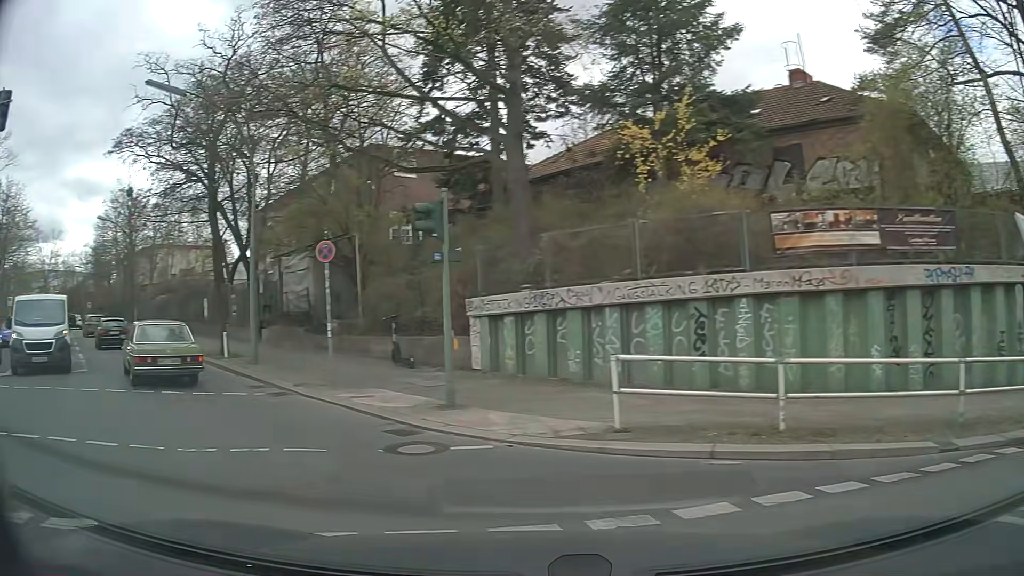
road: tertiary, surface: asphalt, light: Day
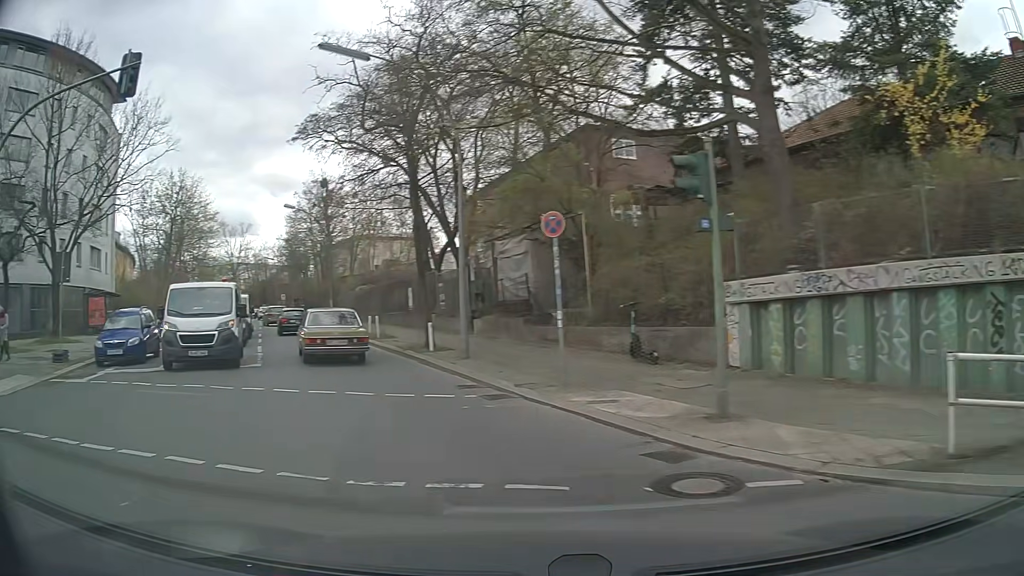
(-0.4, +2.6) m; -19°
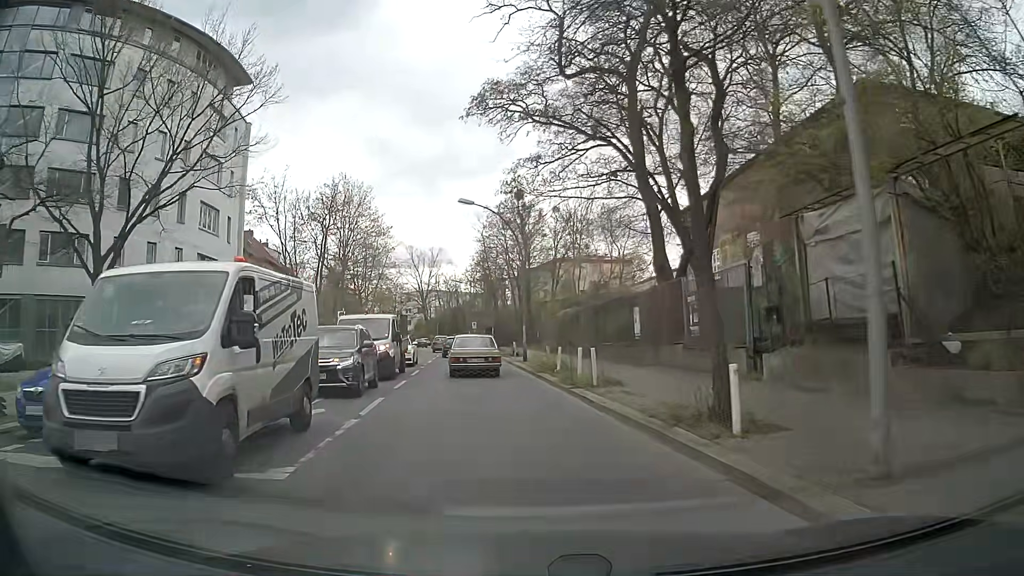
(-2.3, +11.2) m; -18°
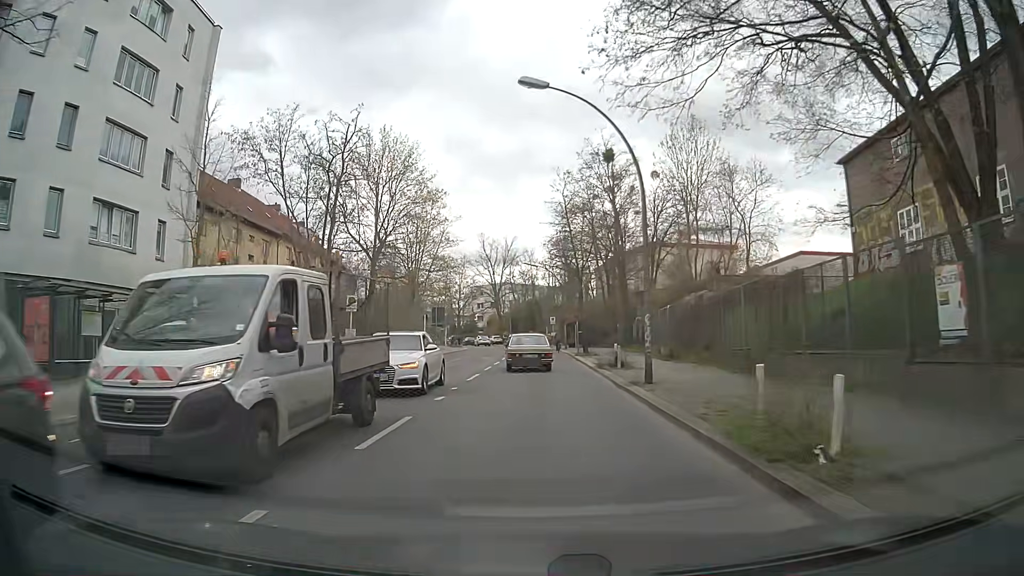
(-0.9, +16.3) m; -6°
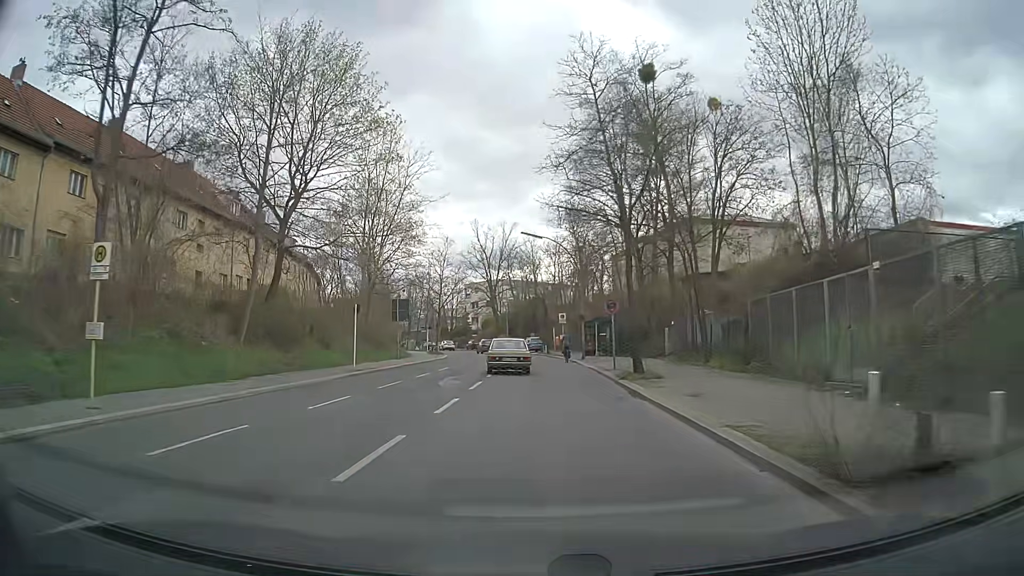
(0.0, +20.1) m; 0°
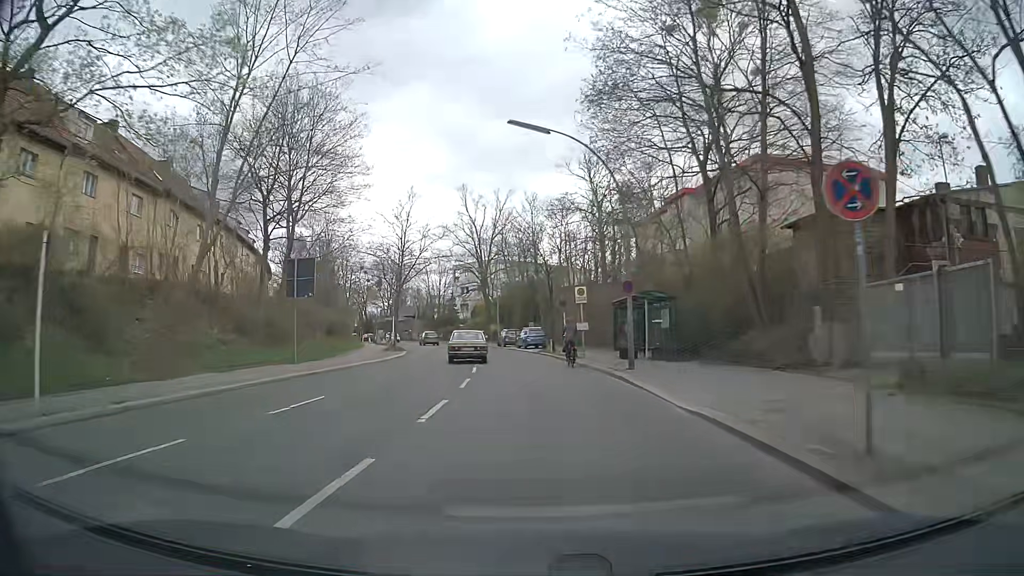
(-0.2, +20.7) m; -1°
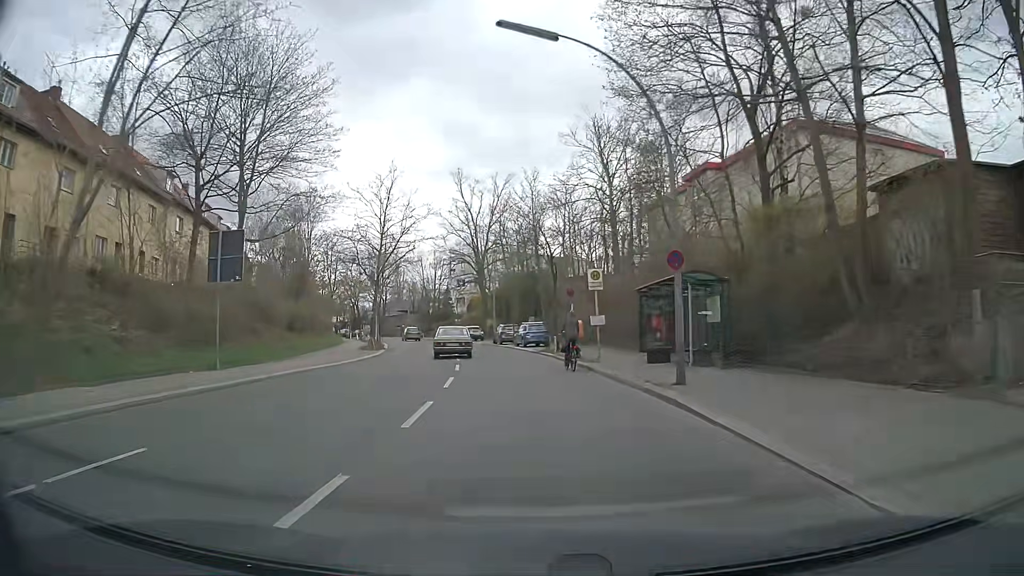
(0.0, +7.1) m; 0°
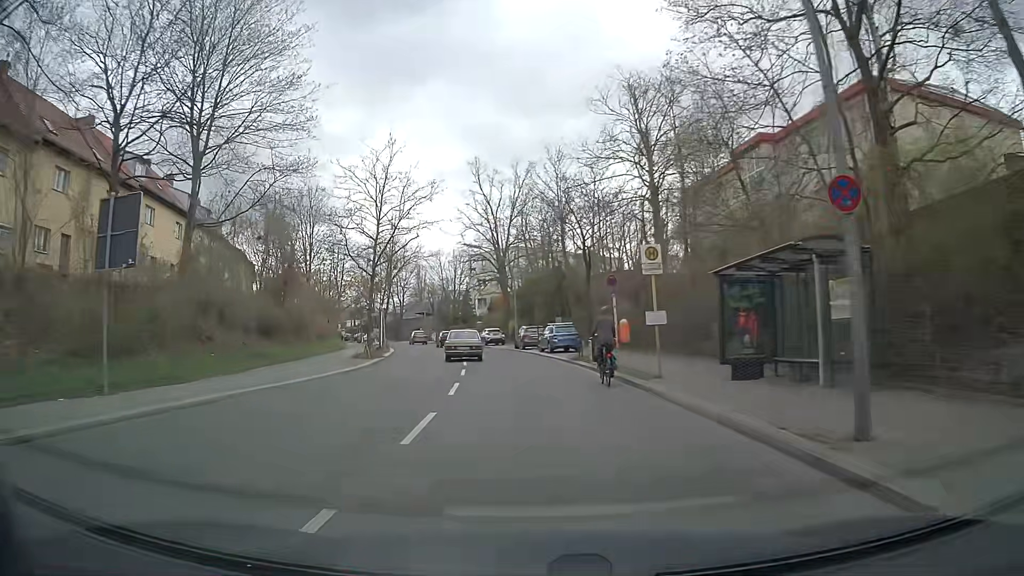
(-0.1, +7.2) m; -2°
(0, +10) (-2, +20) (-3, +30) (-4, +40) (-5, +50) (-7, +59) (-10, +69) (-13, +79) (-17, +88) (-21, +97) m
